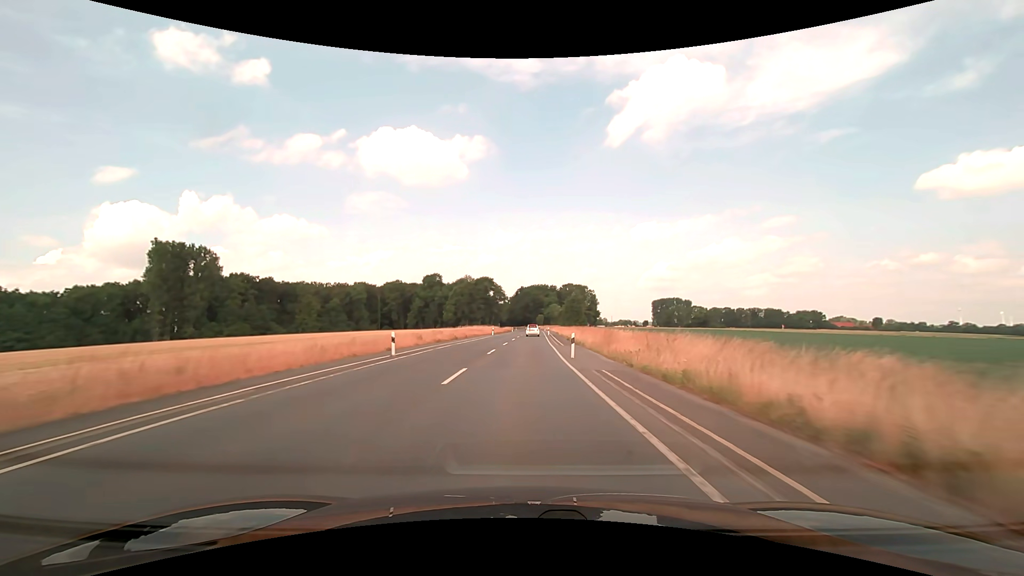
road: secondary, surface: asphalt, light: Day
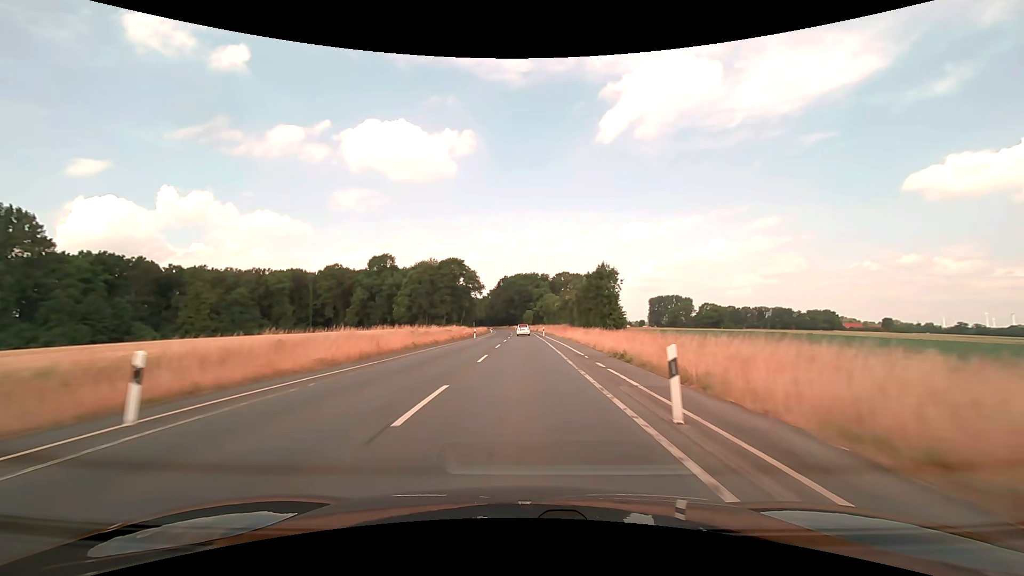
(+1.3, +64.2) m; +2°
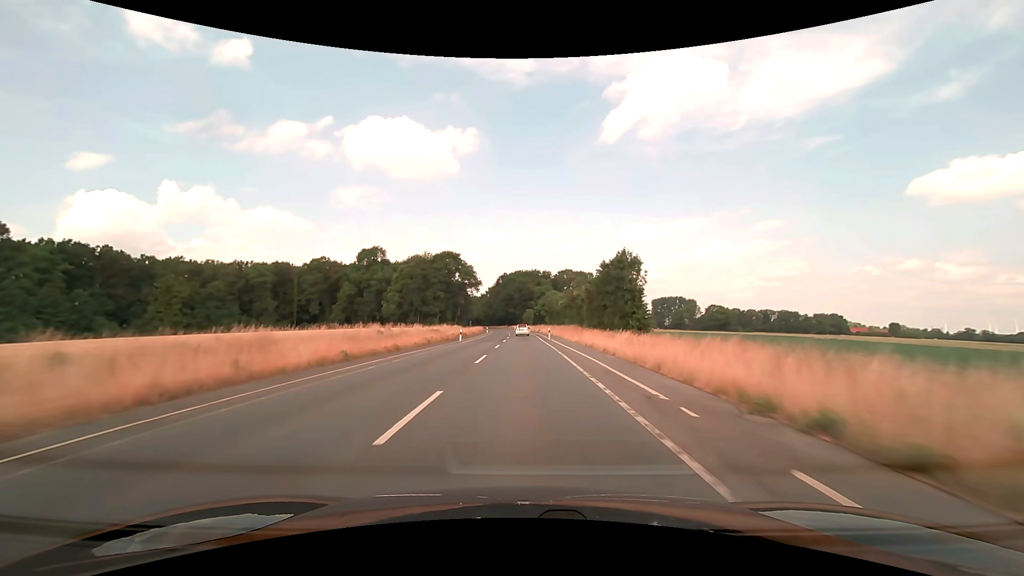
(0.0, +12.8) m; 0°
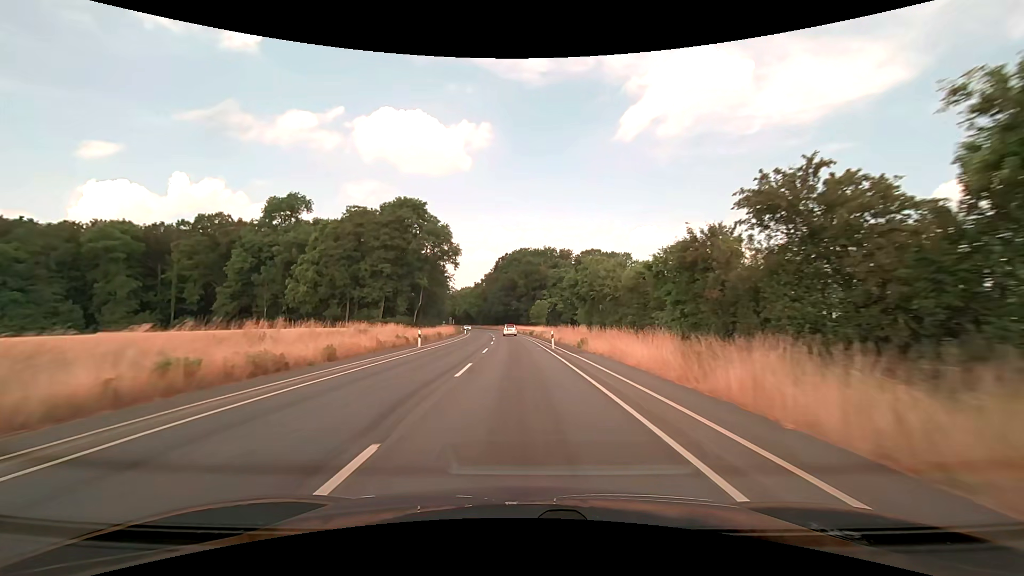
(-0.1, +64.2) m; -1°
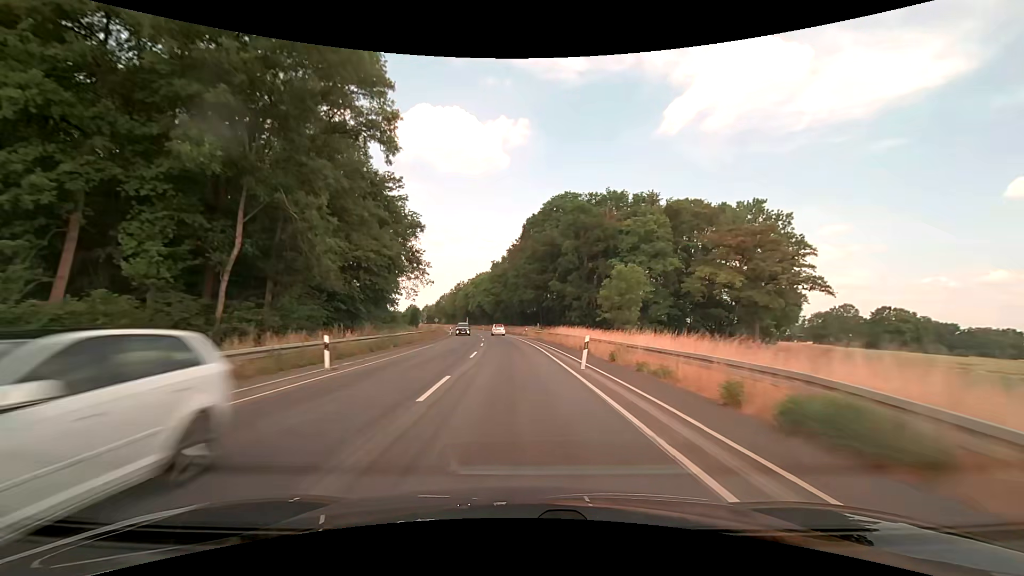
(-1.9, +64.3) m; -4°
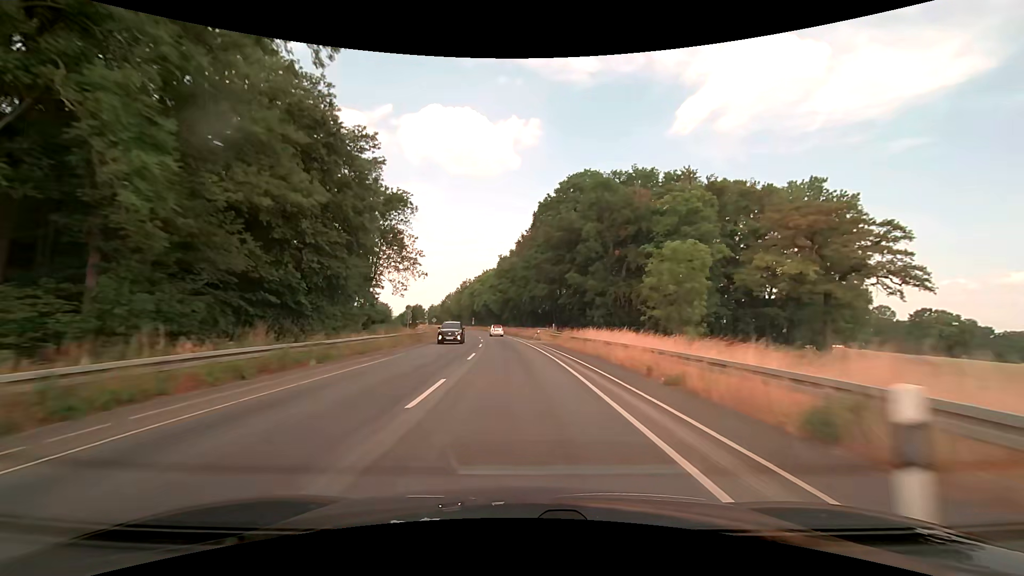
(-0.1, +12.9) m; -1°
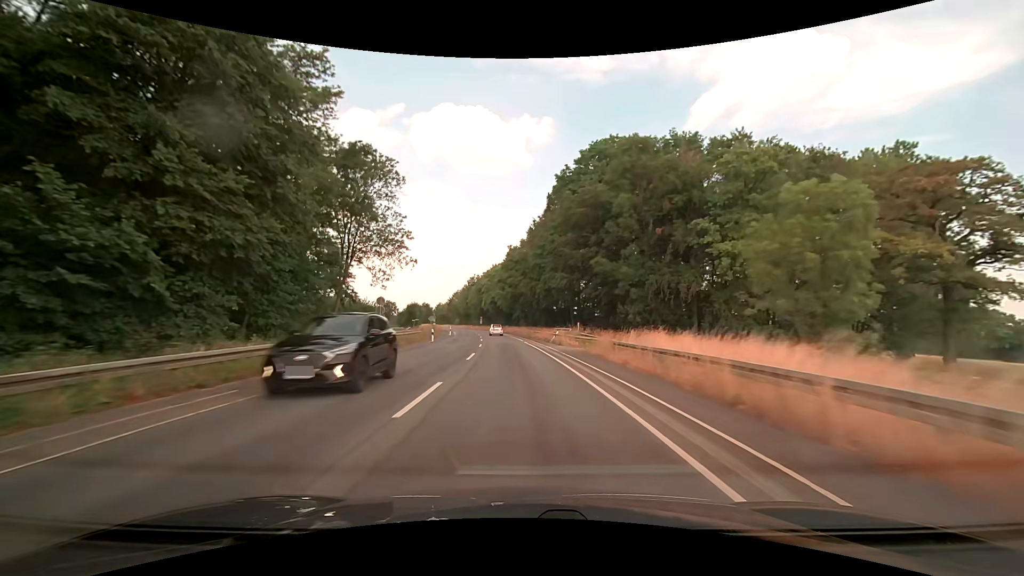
(-0.1, +12.9) m; -1°
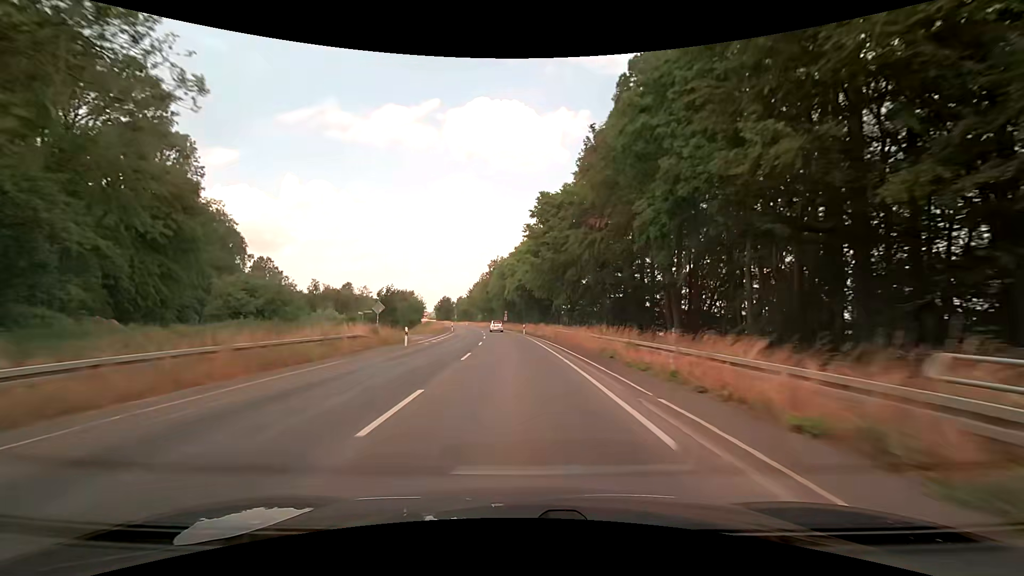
(-1.3, +38.6) m; -4°
(0, +10) (0, +20) (-1, +30) (-1, +40) (-2, +50) (-3, +60) (-4, +70) (-5, +80) (-7, +90) (-8, +100) m
